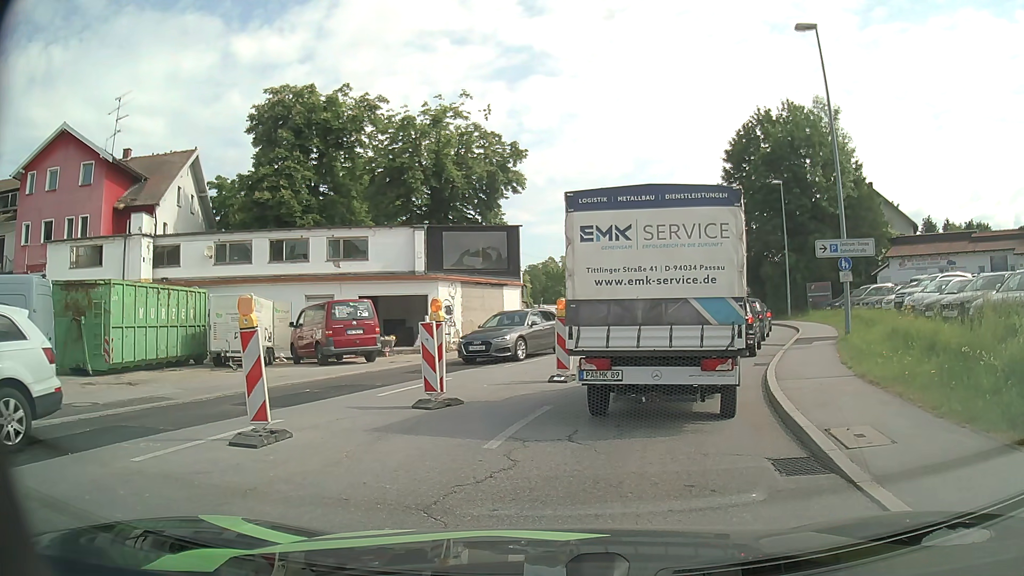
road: tertiary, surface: asphalt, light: Day
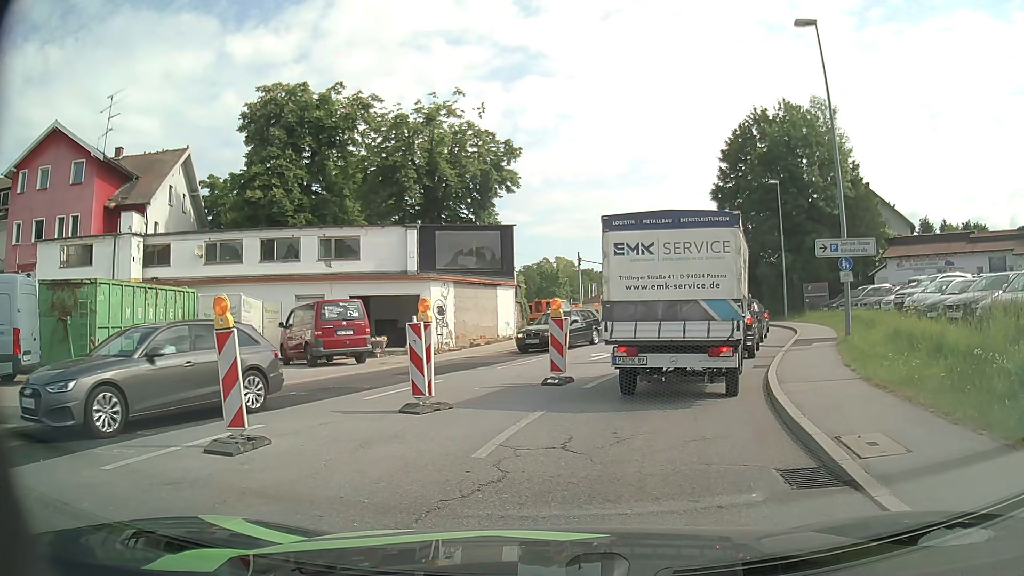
(0.0, +0.4) m; 0°
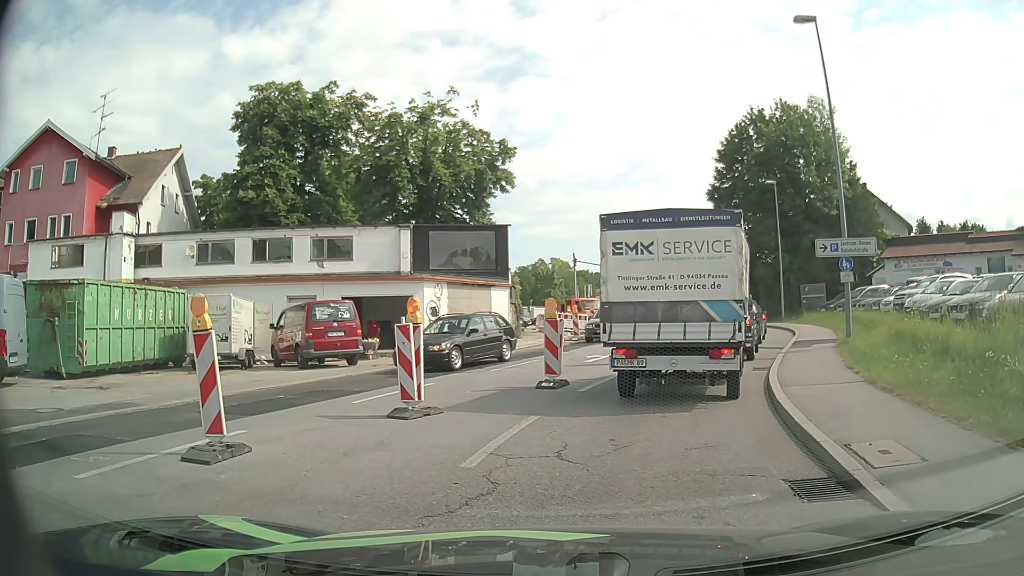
(0.0, +0.4) m; 0°
